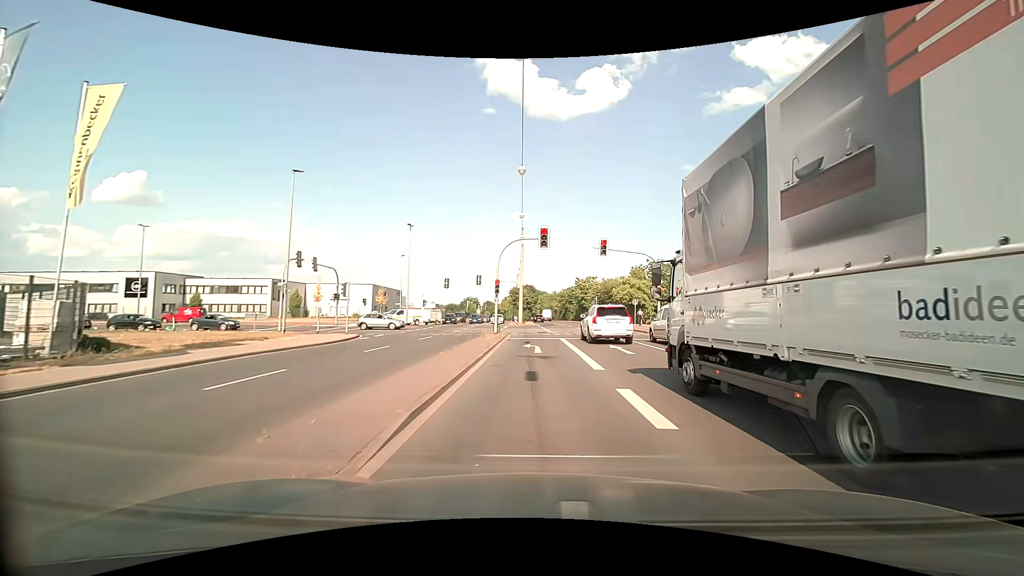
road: secondary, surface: asphalt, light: Day
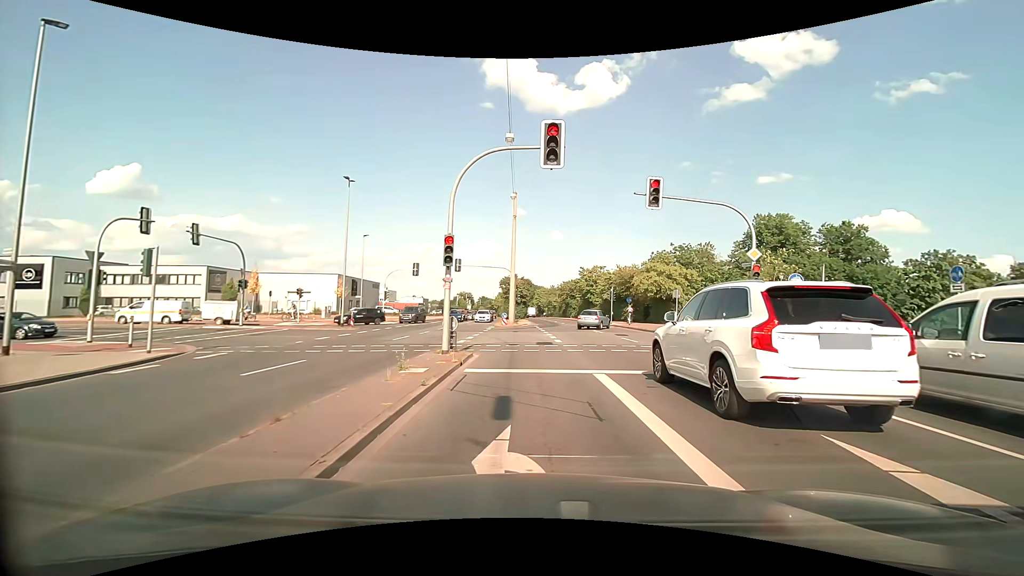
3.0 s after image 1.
(0.0, +15.9) m; 0°
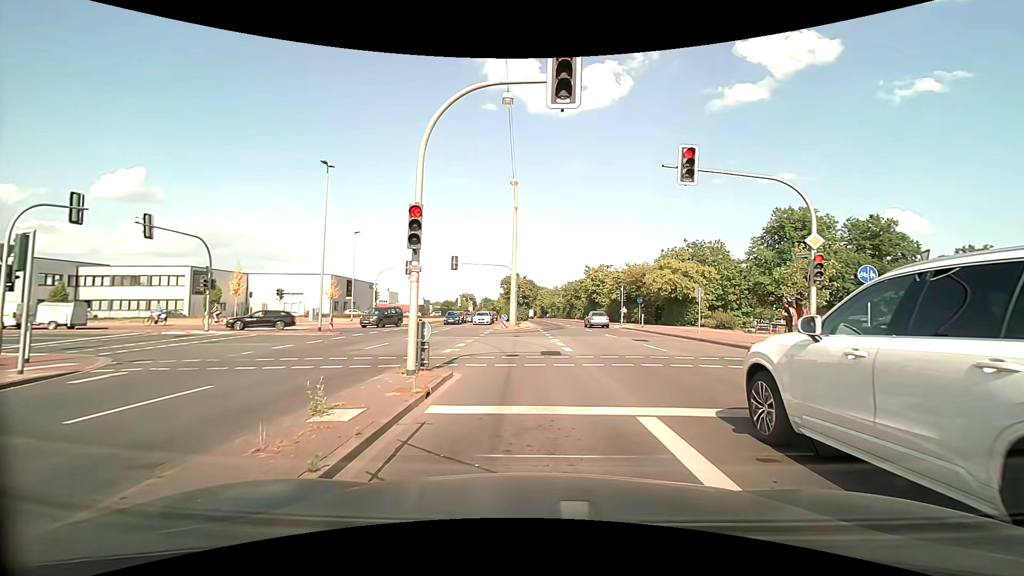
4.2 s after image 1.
(0.0, +4.1) m; -1°
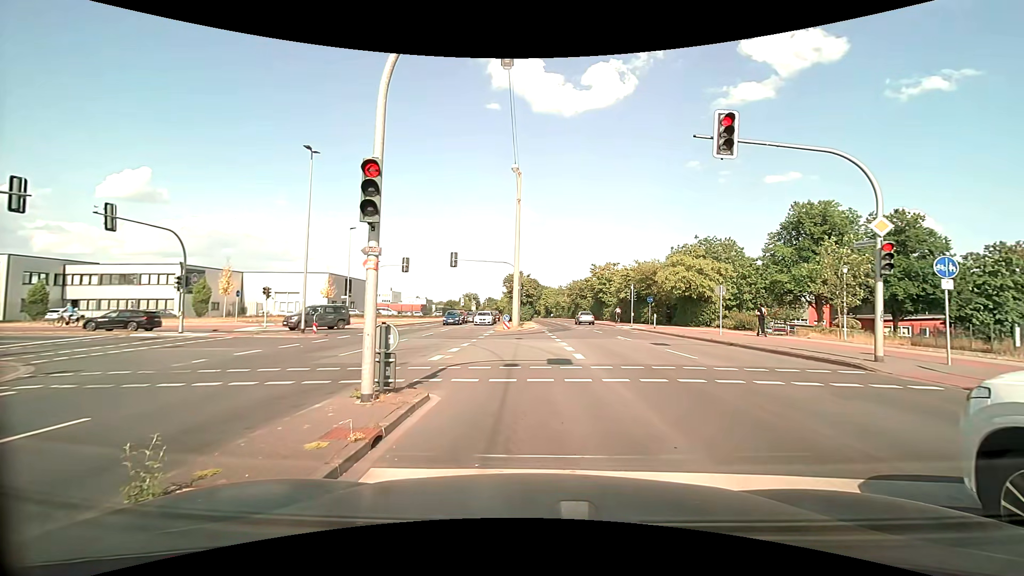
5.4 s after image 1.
(0.0, +2.6) m; 0°
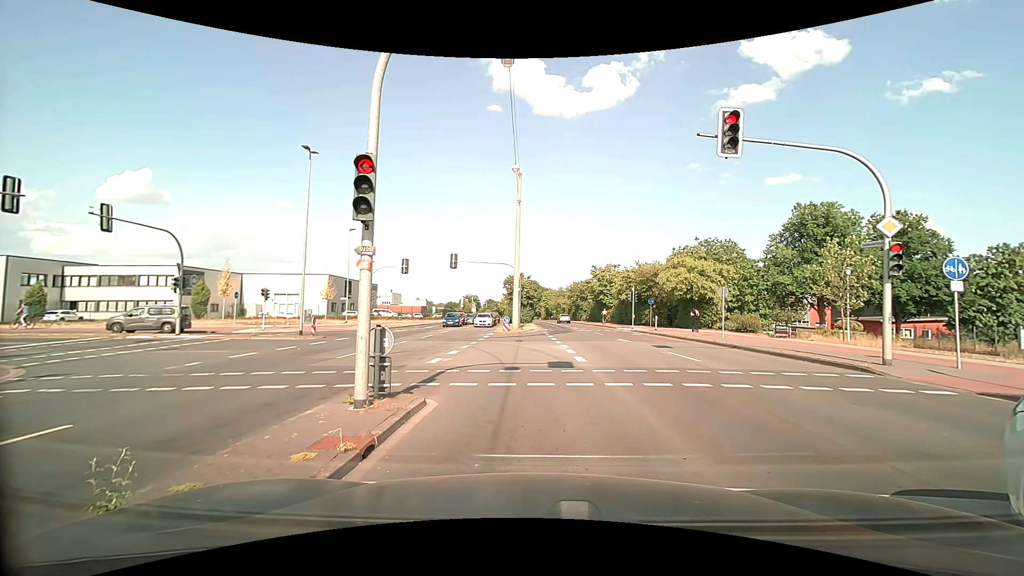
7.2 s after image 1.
(0.0, +0.3) m; 0°
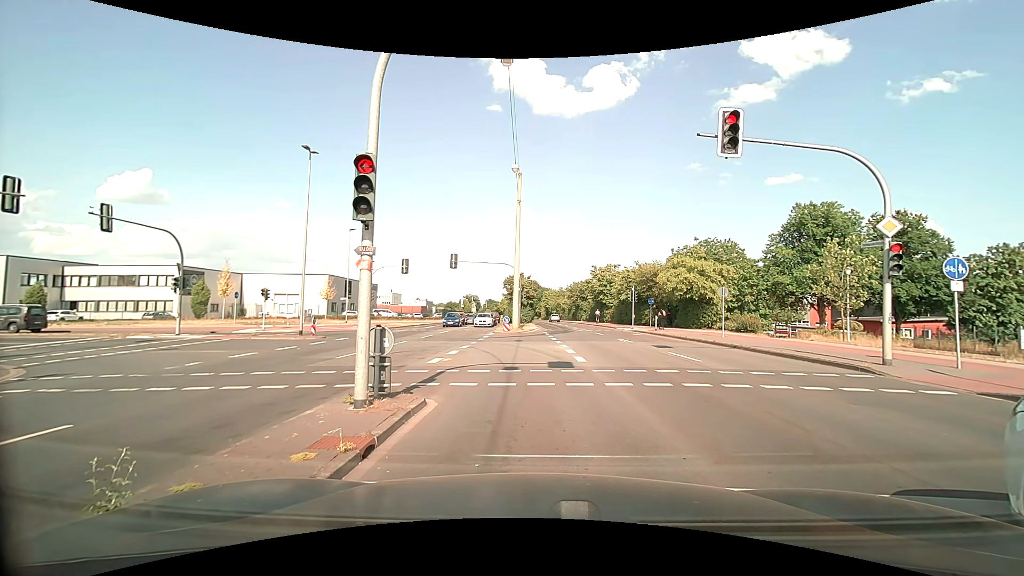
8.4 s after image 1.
(0.0, 0.0) m; 0°
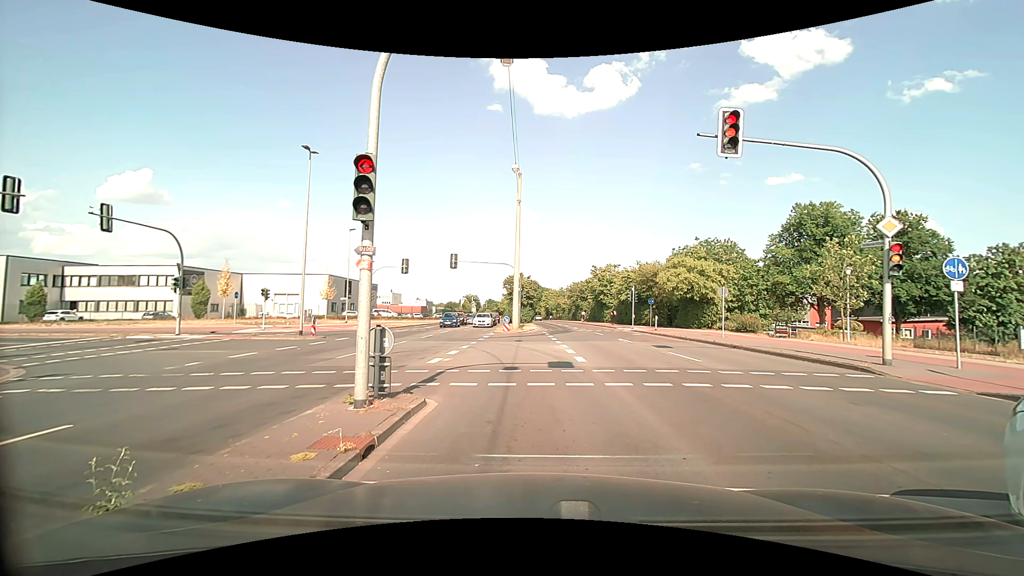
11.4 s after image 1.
(0.0, 0.0) m; 0°
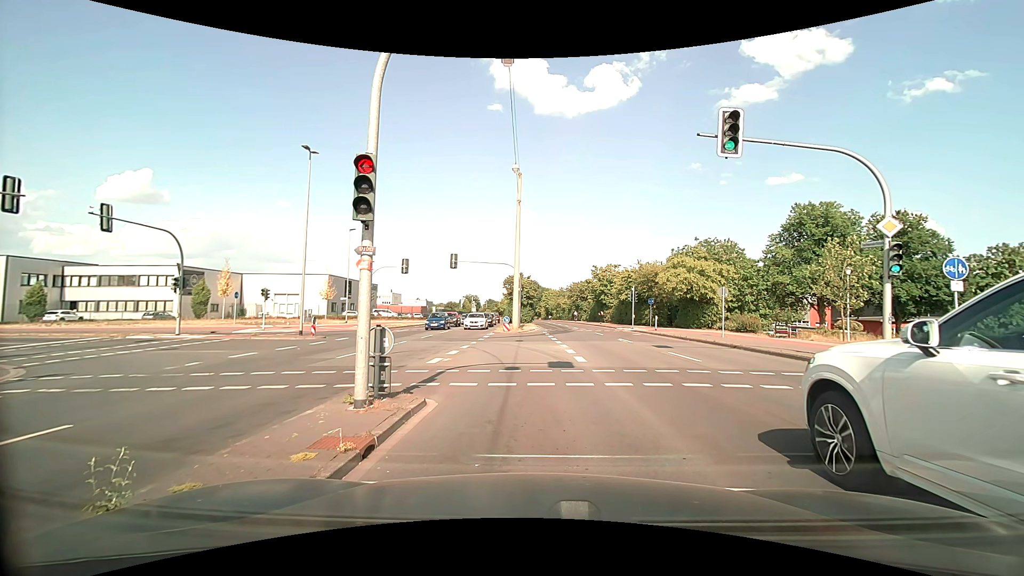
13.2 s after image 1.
(0.0, 0.0) m; 0°
